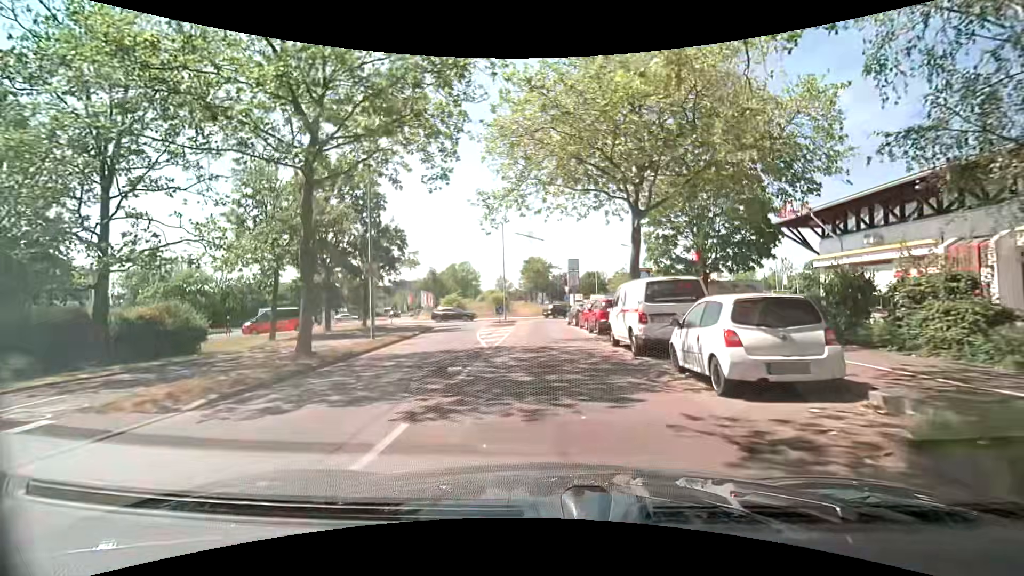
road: tertiary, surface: asphalt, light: Day
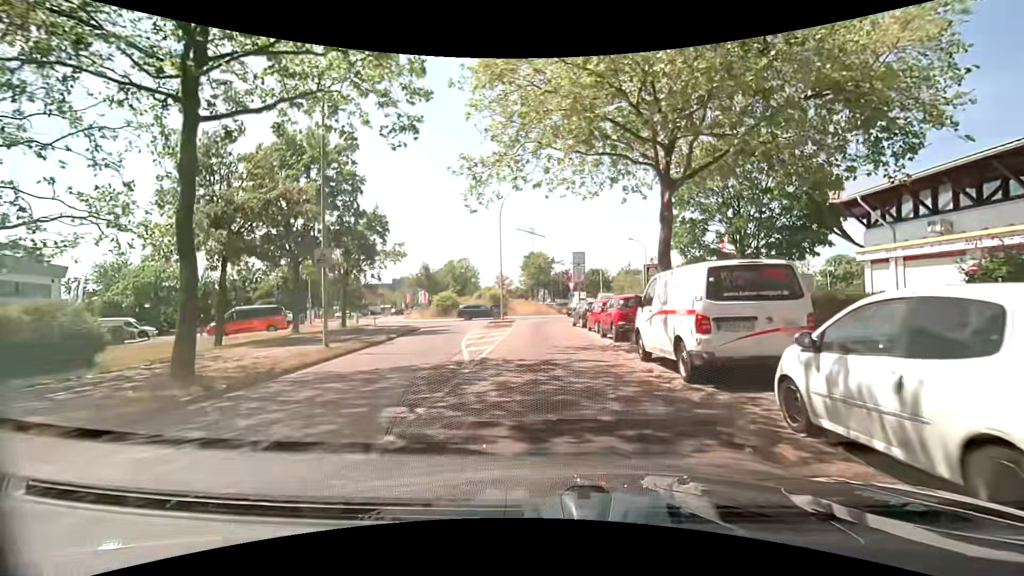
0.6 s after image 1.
(0.0, +4.4) m; 0°
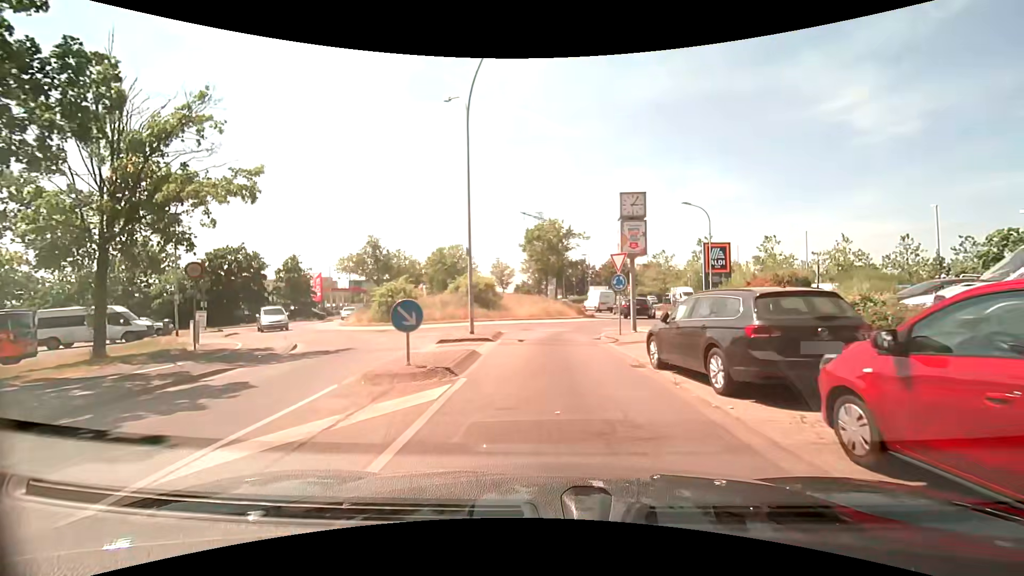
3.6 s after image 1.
(-0.4, +20.0) m; -1°
(0, +10) (0, +20) (+3, +29) (+7, +39) (+6, +49) (+5, +58) (+2, +68) (-2, +77) (-5, +87) (-6, +96) m
